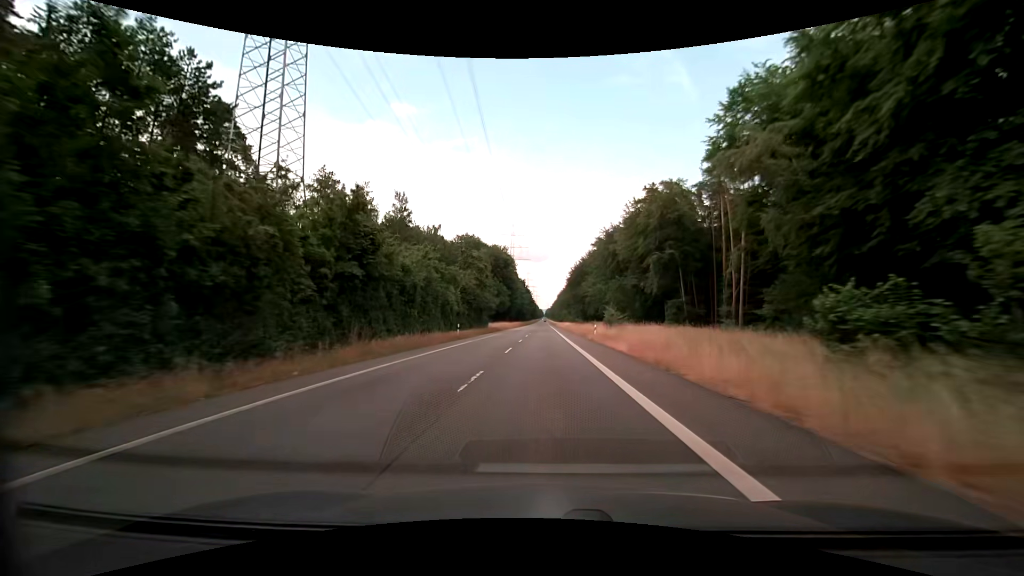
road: secondary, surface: asphalt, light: Day
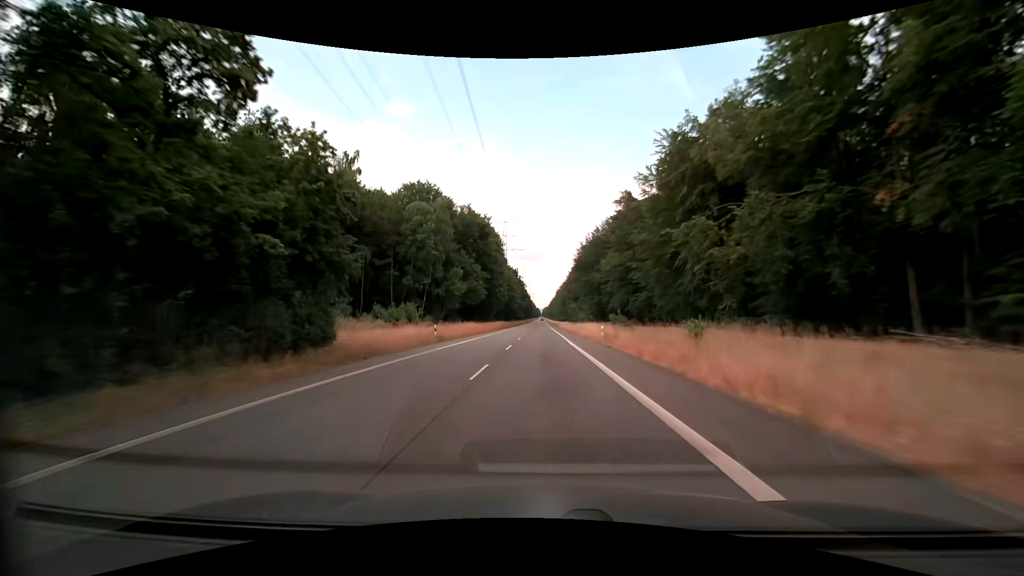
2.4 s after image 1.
(+0.2, +58.3) m; 0°
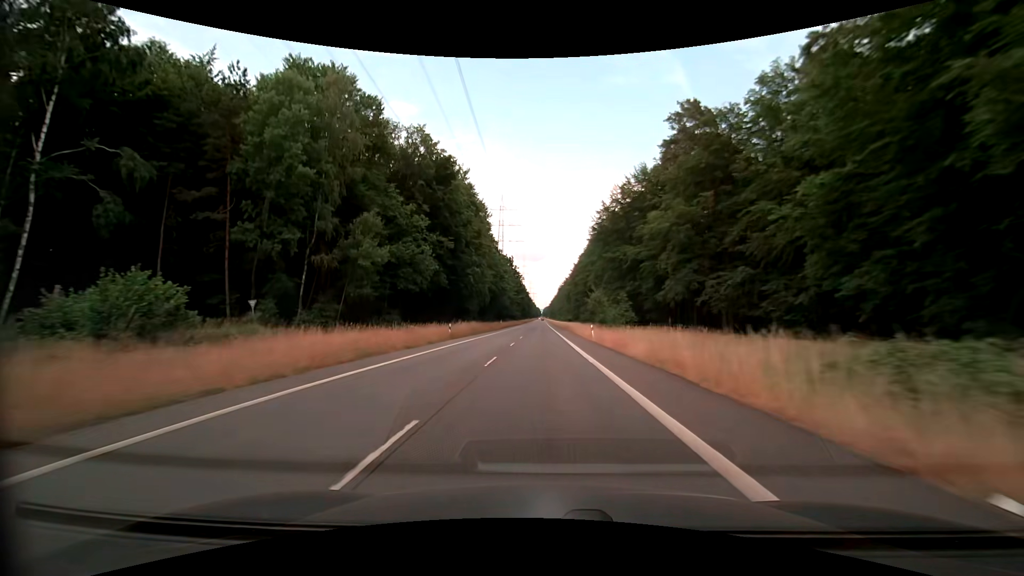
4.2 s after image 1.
(0.0, +44.5) m; 0°
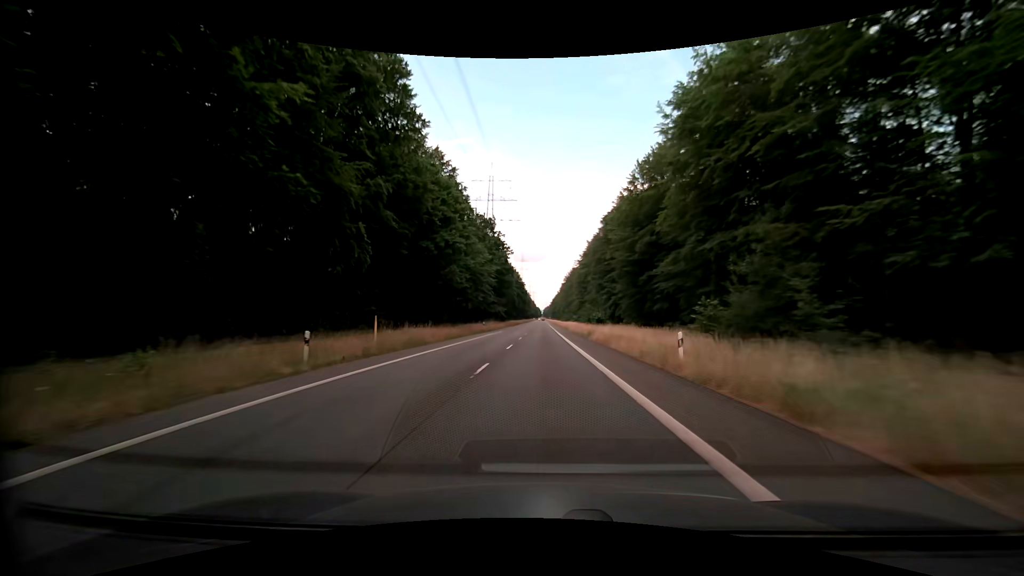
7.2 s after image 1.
(-0.3, +75.3) m; 0°
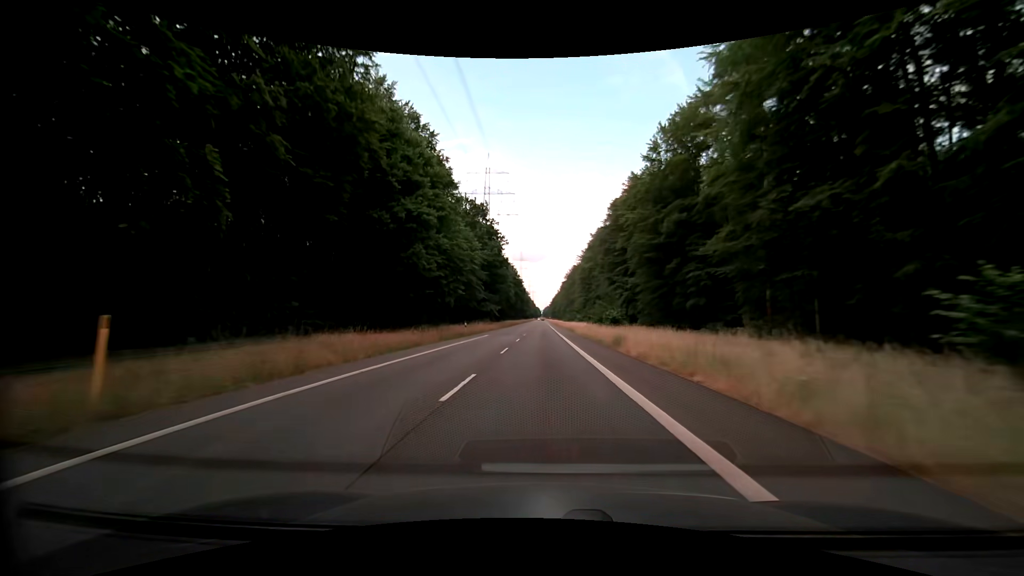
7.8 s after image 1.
(0.0, +15.2) m; 0°
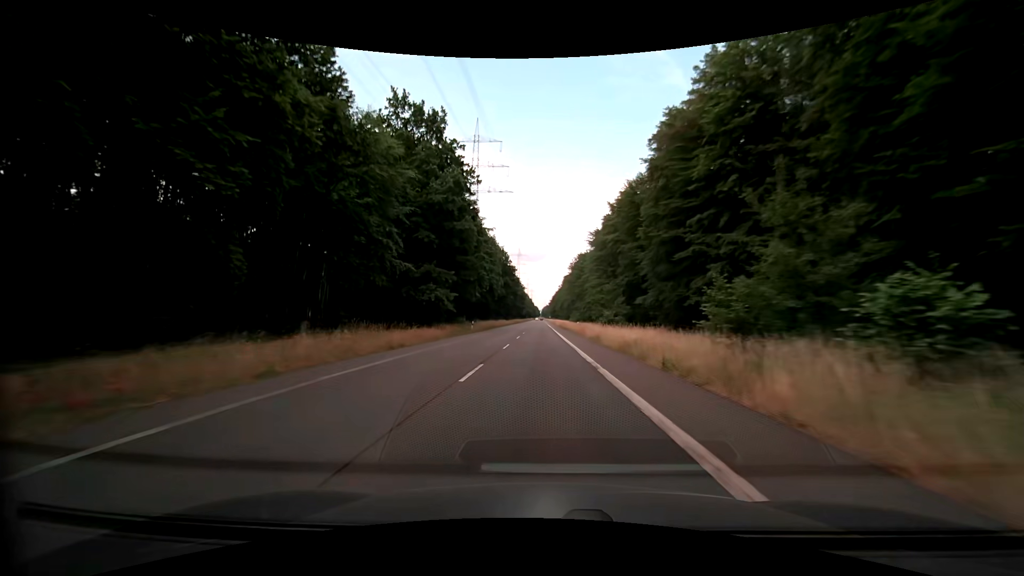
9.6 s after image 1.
(0.0, +45.9) m; 0°
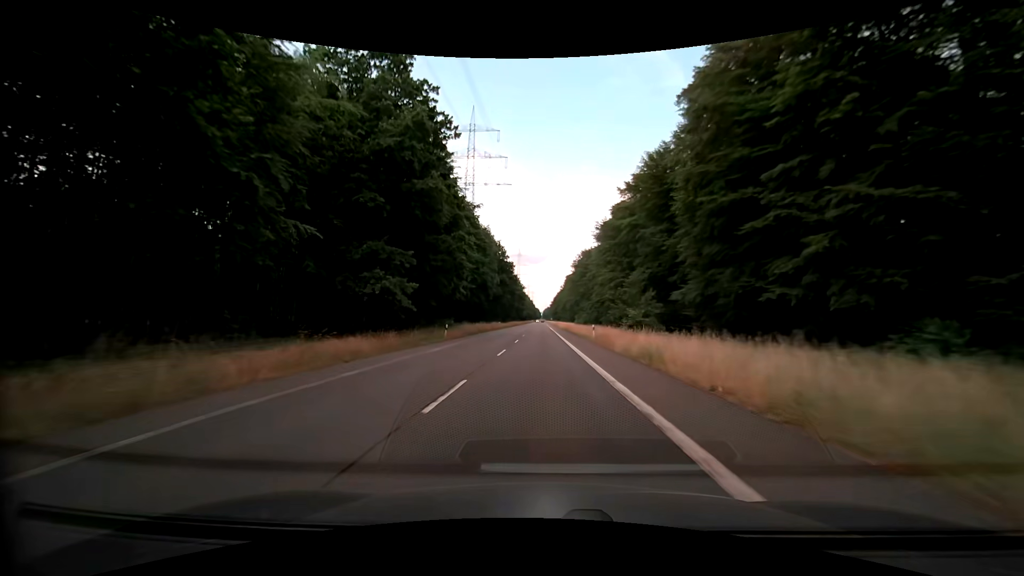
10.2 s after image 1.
(0.0, +15.4) m; 0°
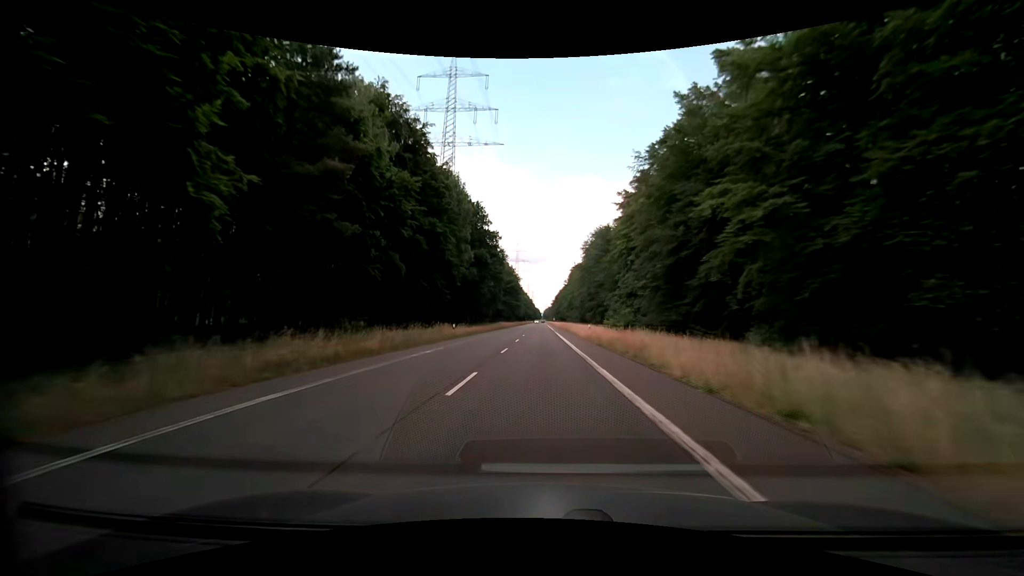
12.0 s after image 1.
(-0.1, +46.3) m; 0°
(0, +10) (0, +20) (0, +30) (0, +40) (0, +50) (0, +60) (0, +70) (0, +80) (0, +90) (0, +100) m
